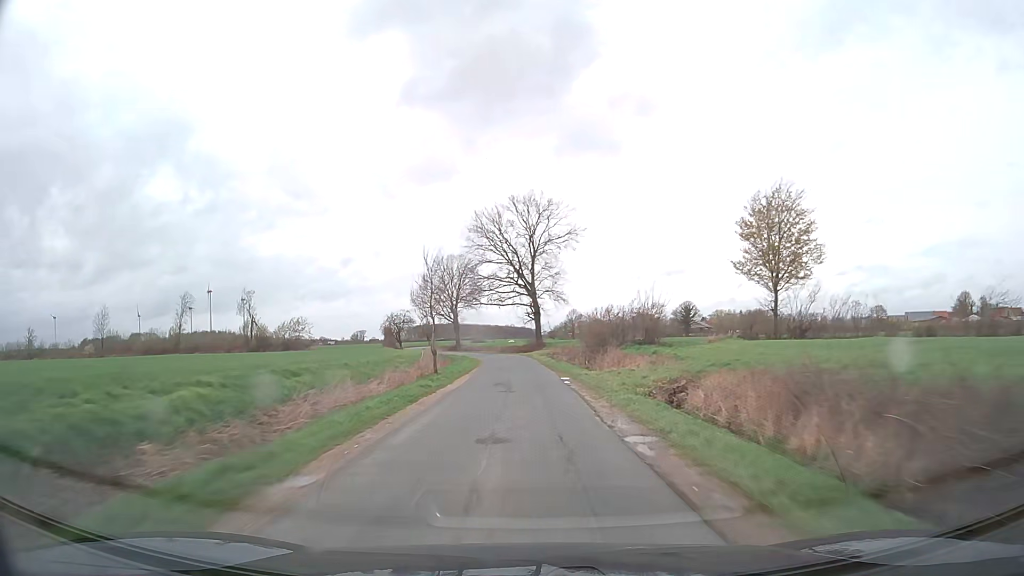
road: unclassified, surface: asphalt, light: Day
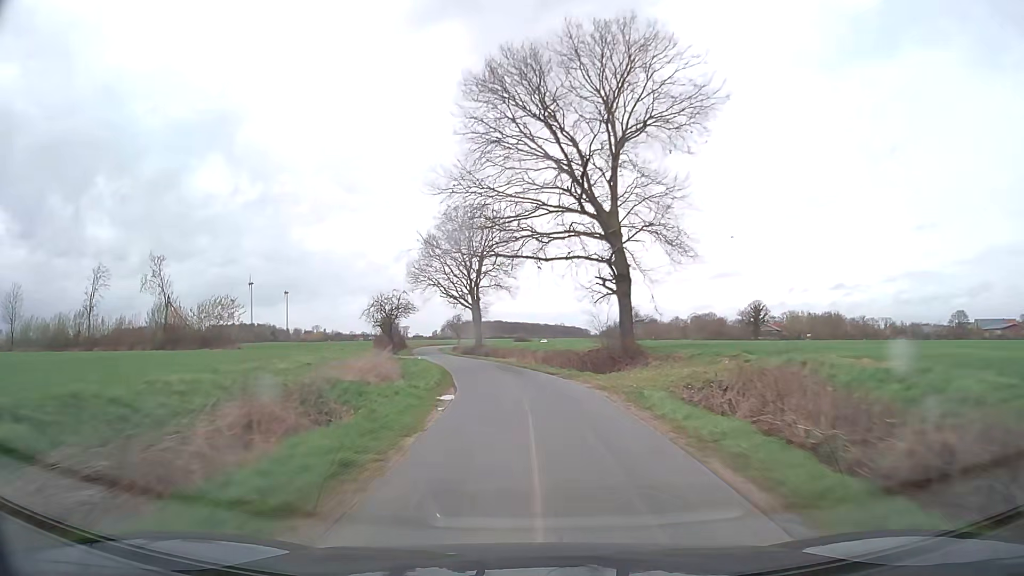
(-0.9, +38.8) m; -4°
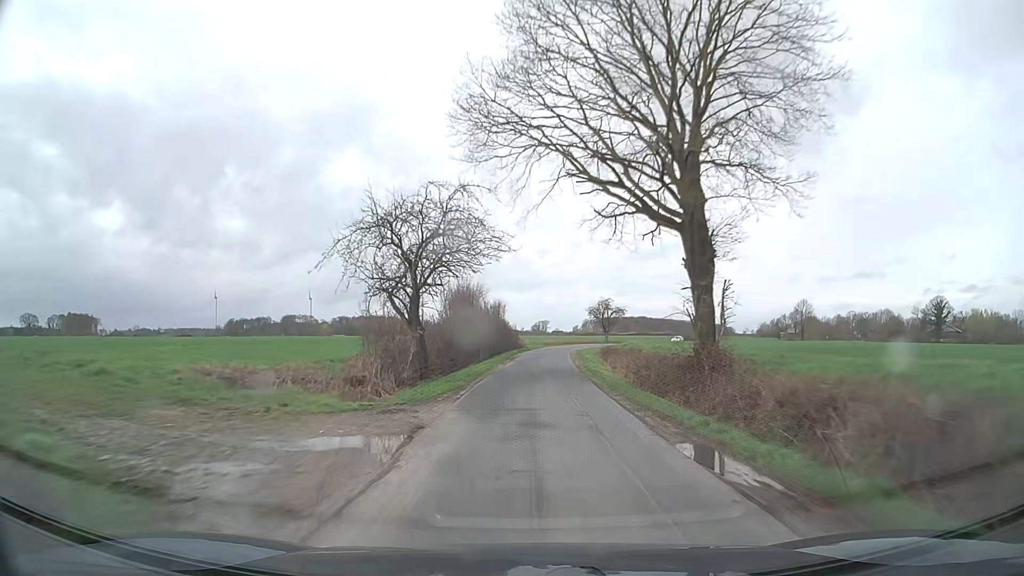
(-5.2, +49.1) m; -12°
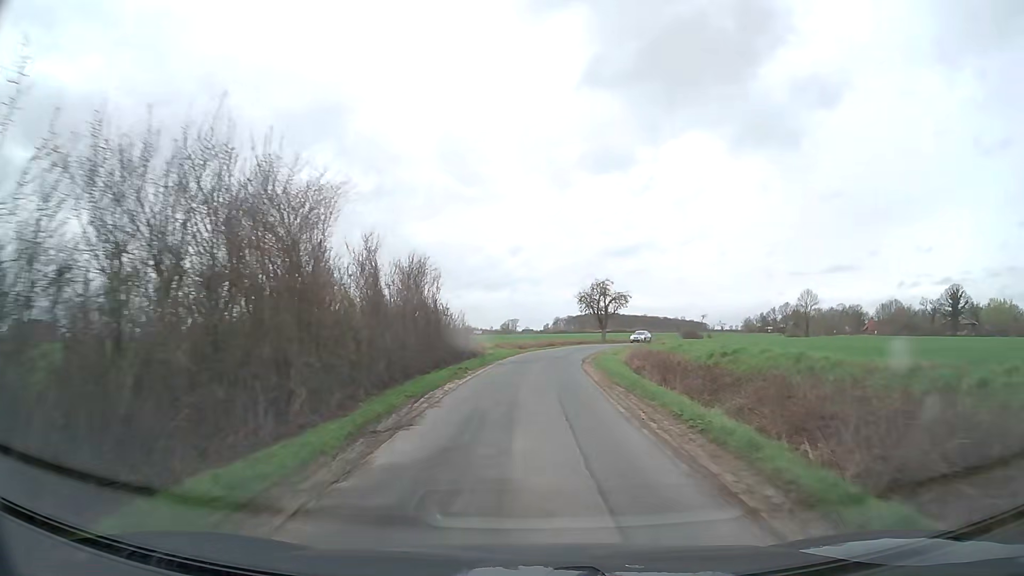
(+0.4, +32.2) m; +3°
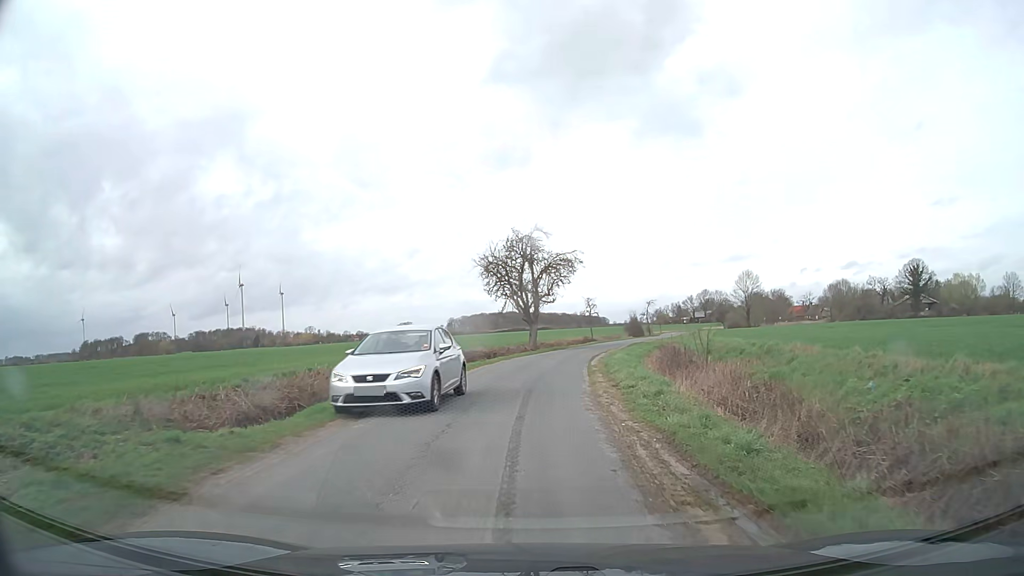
(+1.6, +36.2) m; +10°
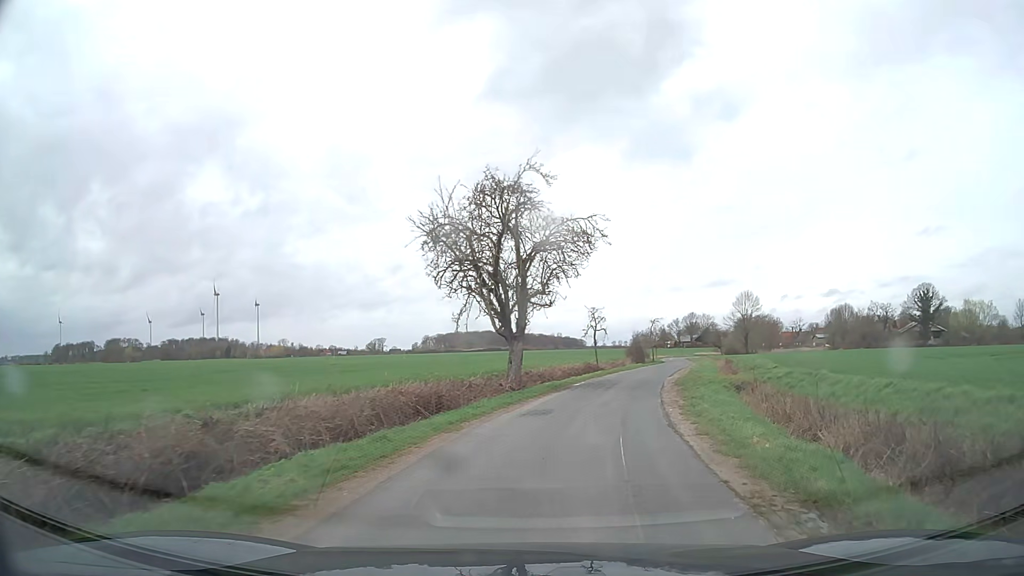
(-0.5, +18.6) m; +1°
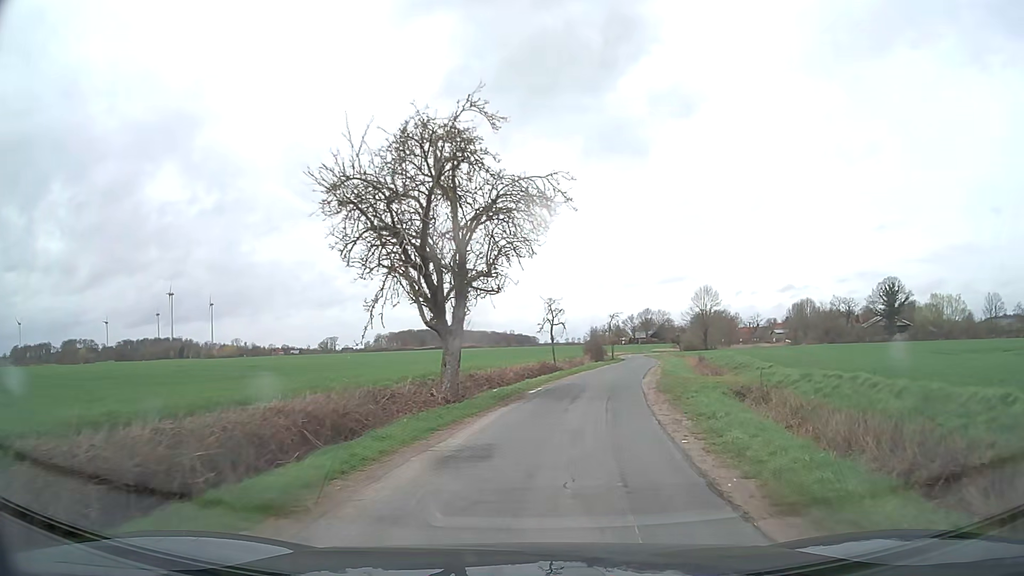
(+0.2, +5.8) m; +4°
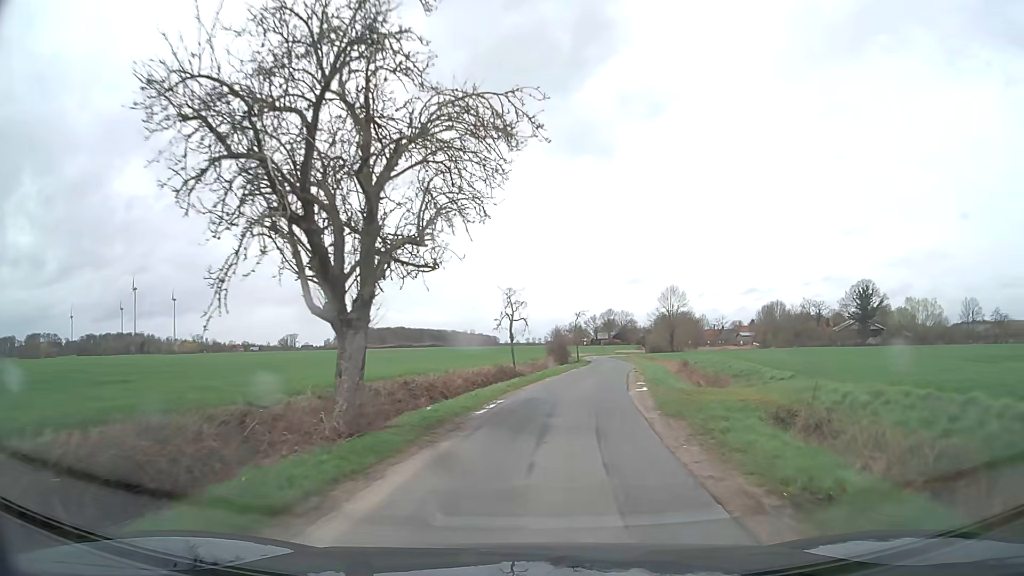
(+0.2, +6.5) m; +3°
